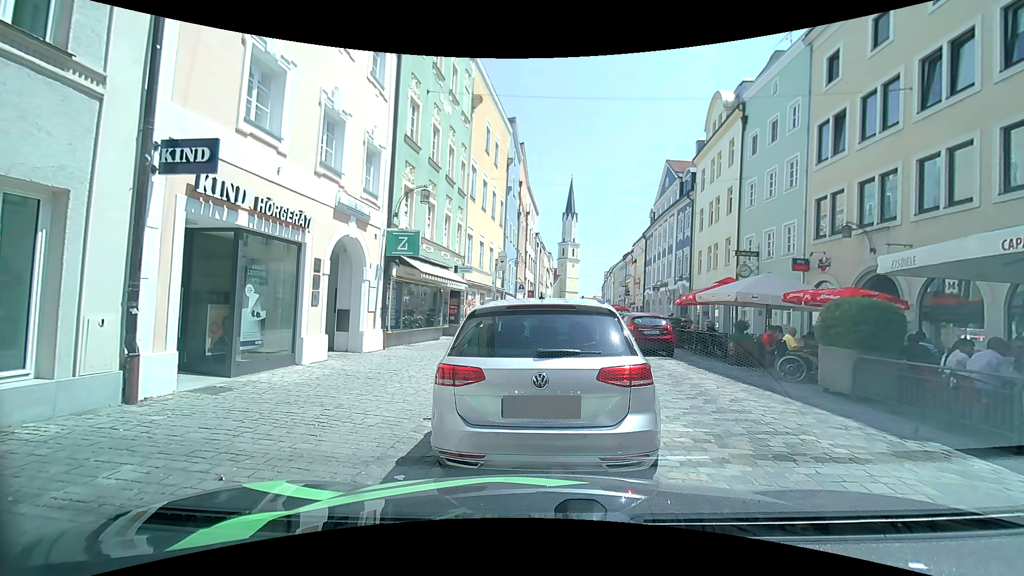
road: residential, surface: sett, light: Day
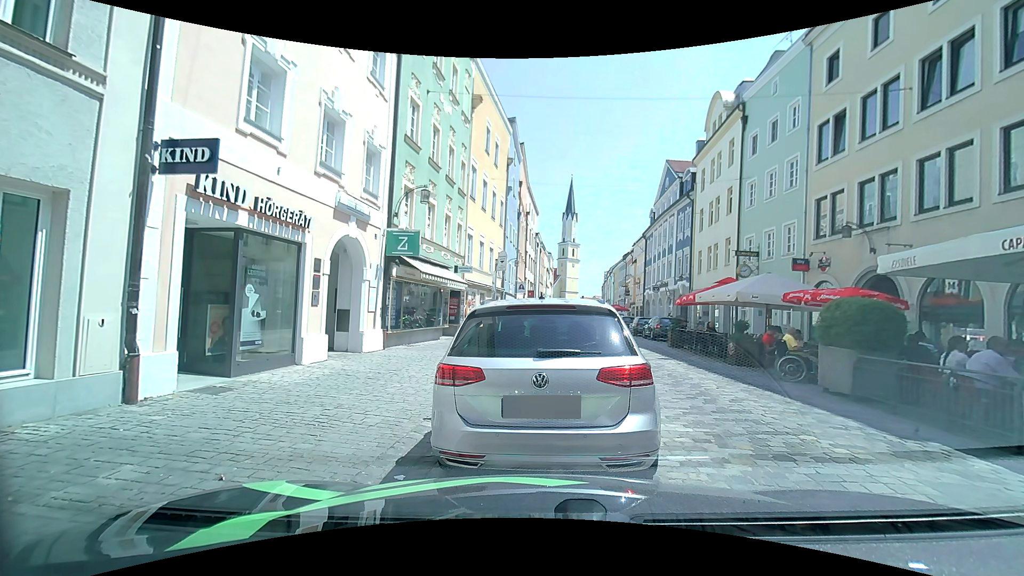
(0.0, 0.0) m; 0°
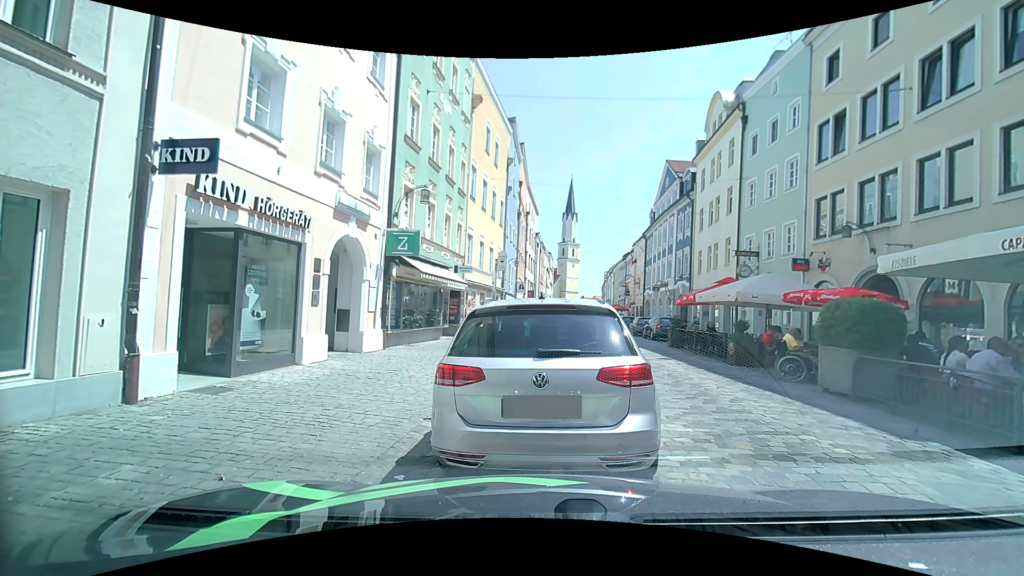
(0.0, 0.0) m; 0°
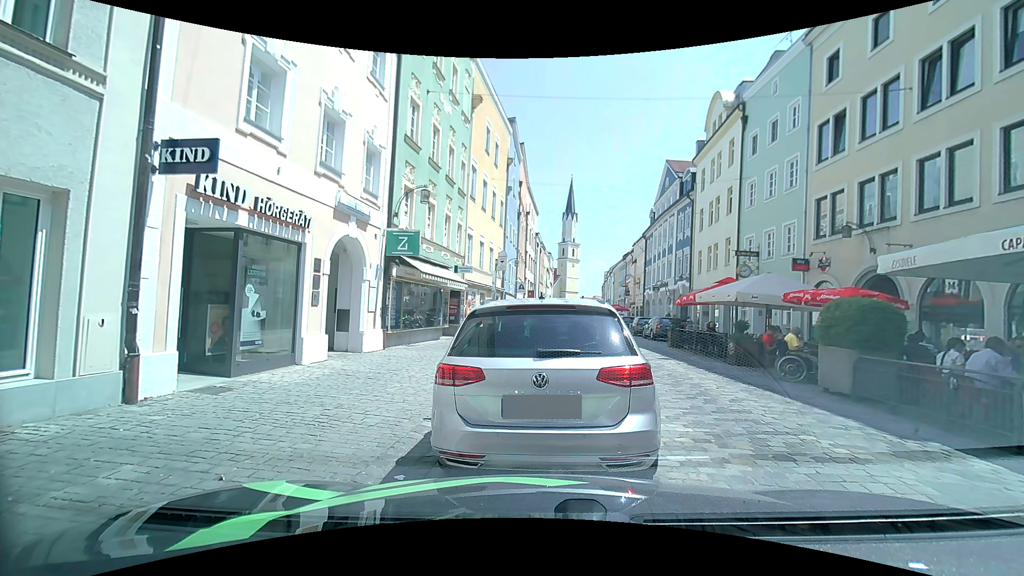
(0.0, 0.0) m; 0°
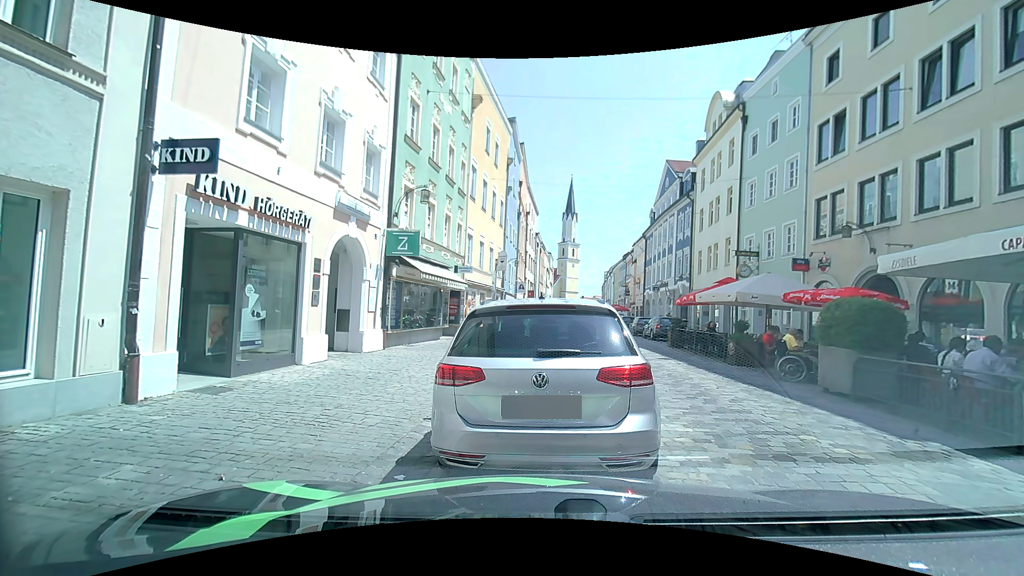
(0.0, 0.0) m; 0°
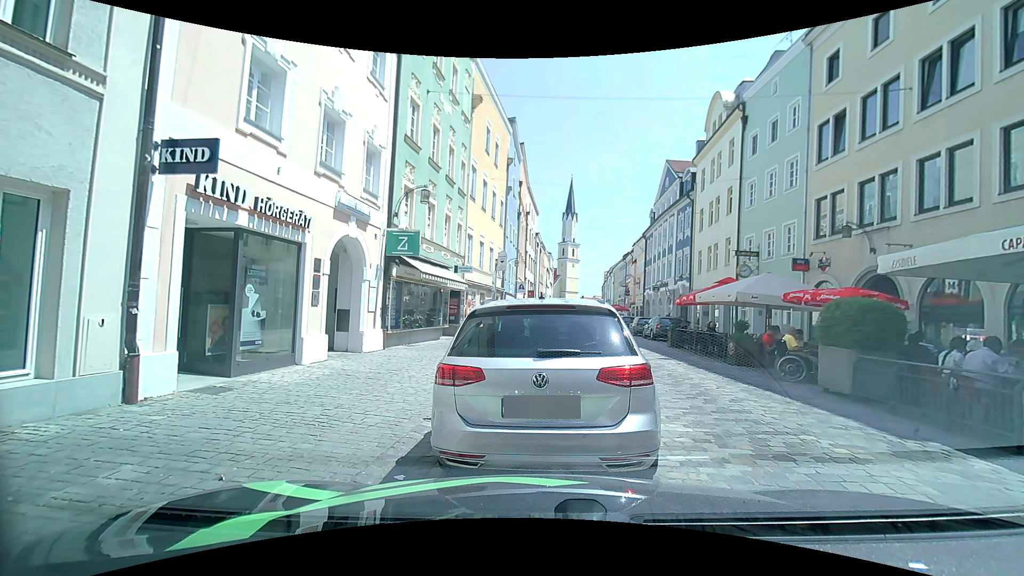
(0.0, 0.0) m; 0°
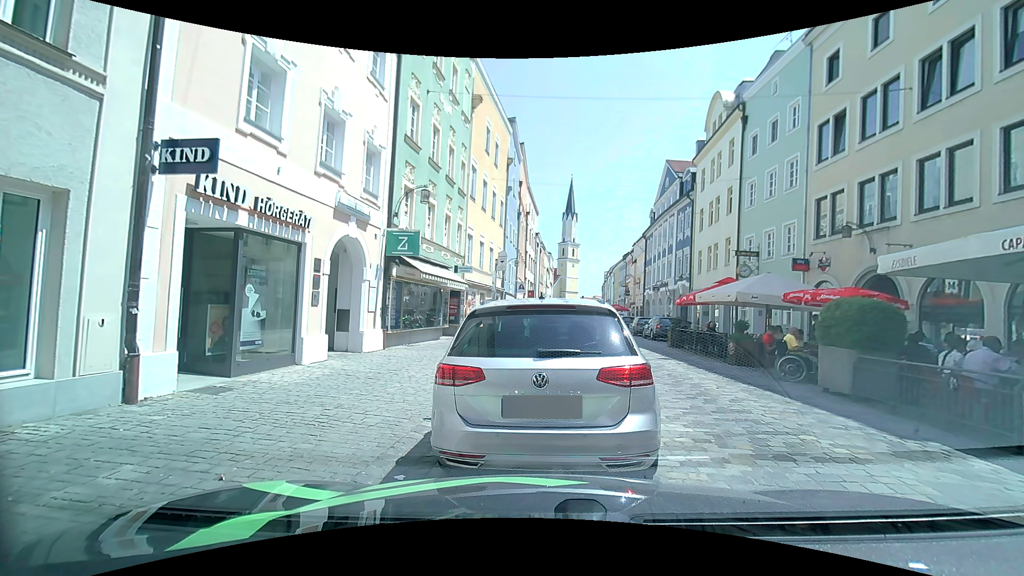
(0.0, 0.0) m; 0°
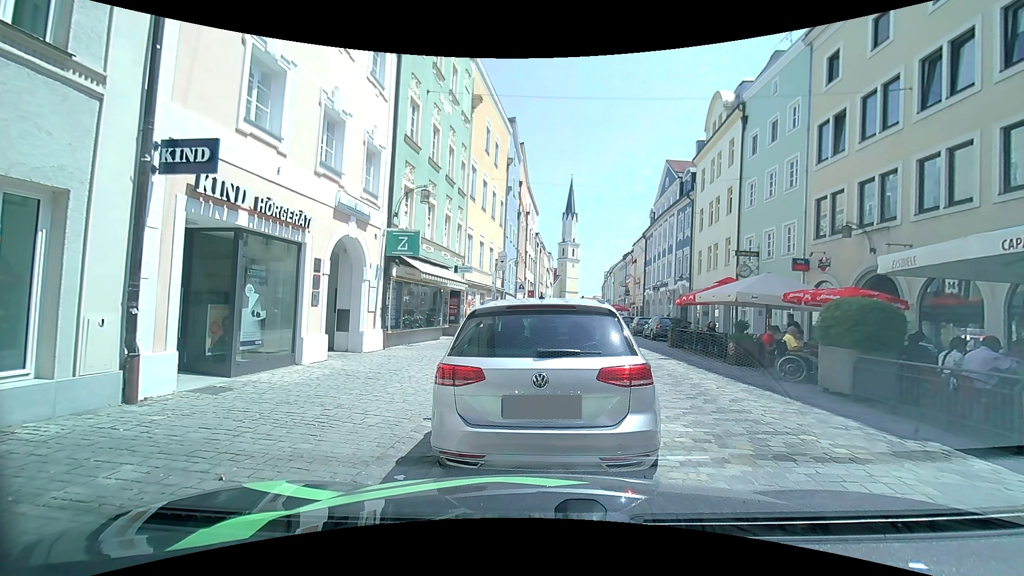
(0.0, 0.0) m; 0°
